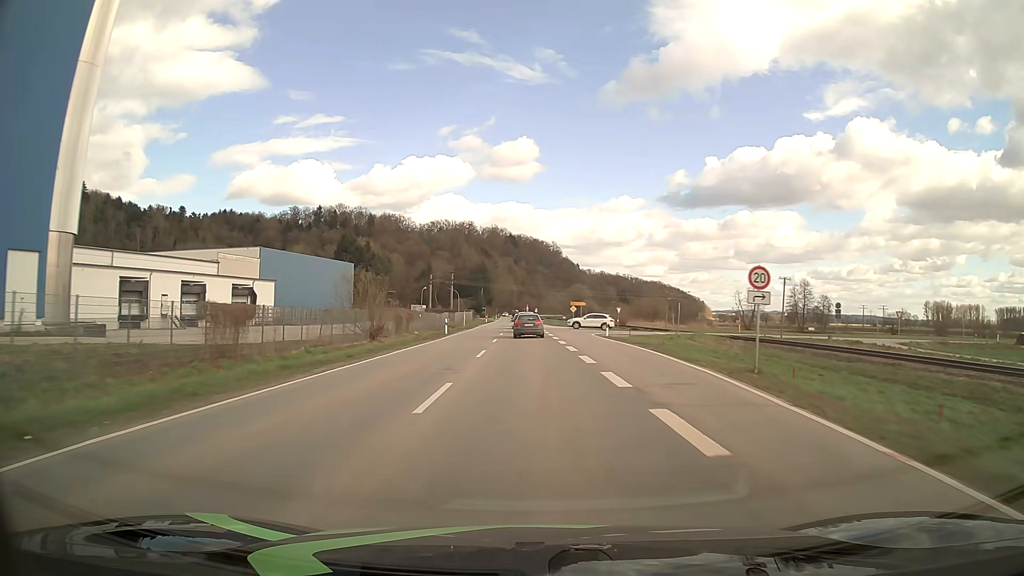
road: secondary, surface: asphalt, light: Day
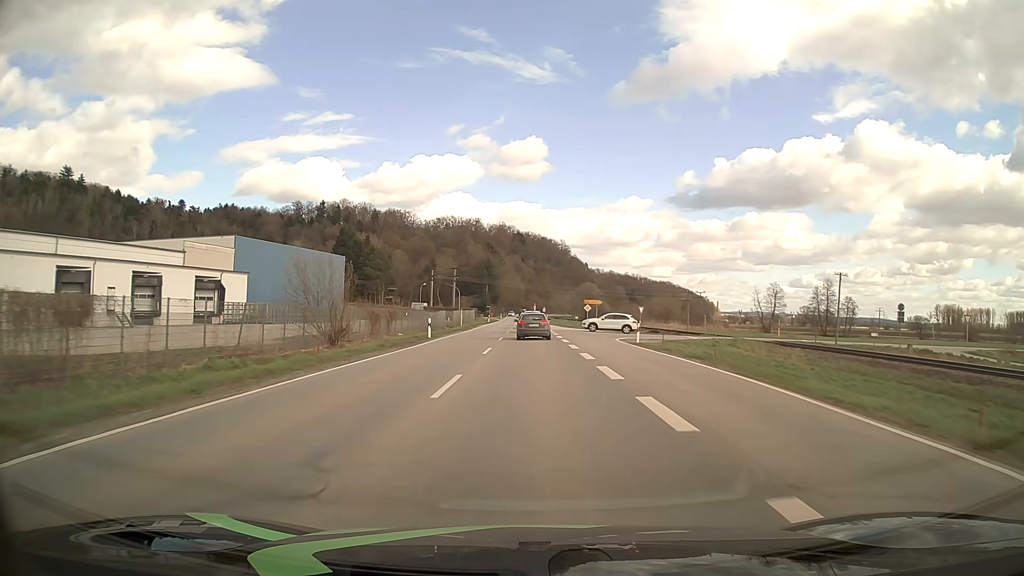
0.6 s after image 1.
(-0.1, +10.7) m; -1°
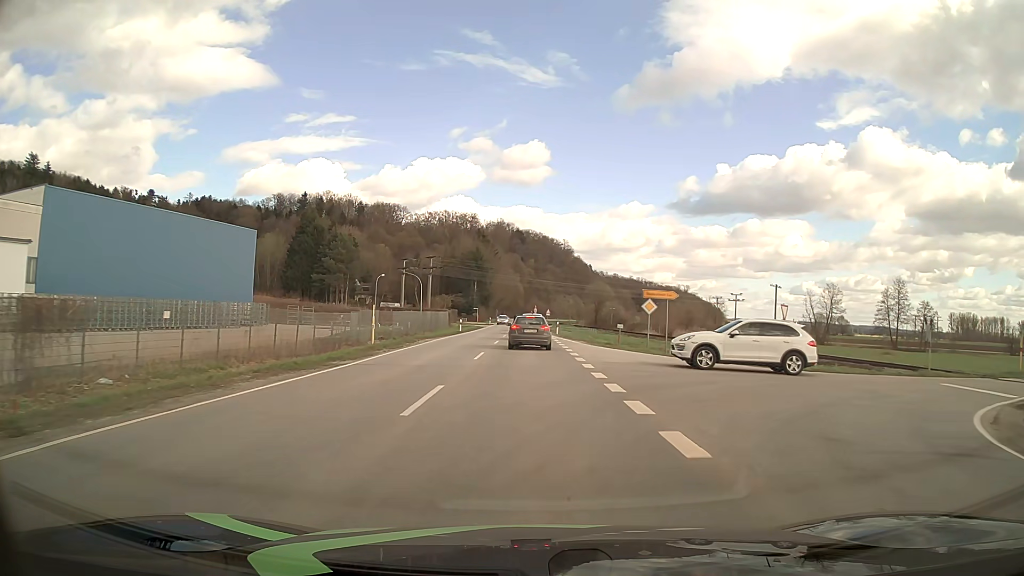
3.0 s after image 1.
(-0.2, +37.4) m; 0°
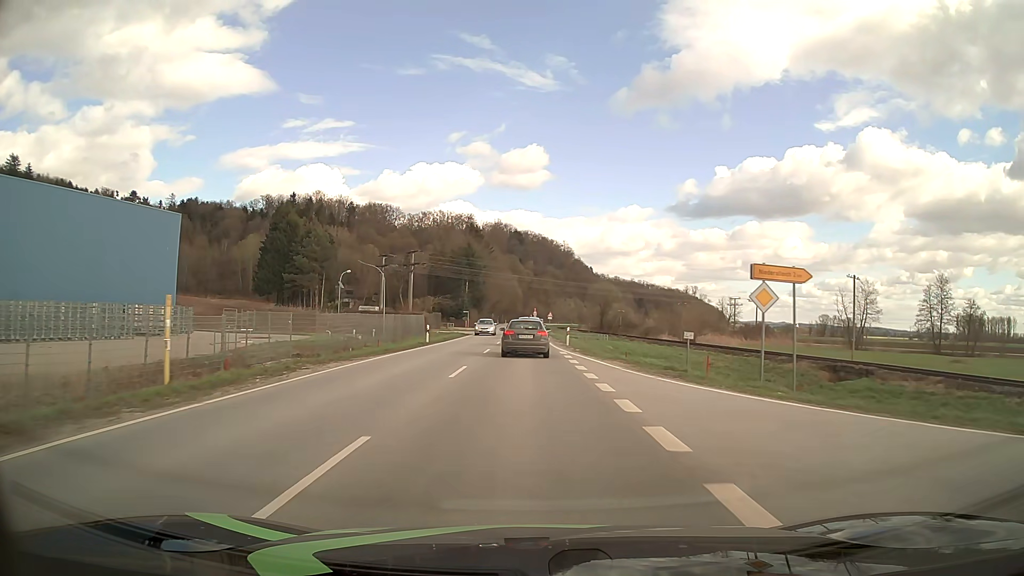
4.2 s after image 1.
(0.0, +17.6) m; 0°
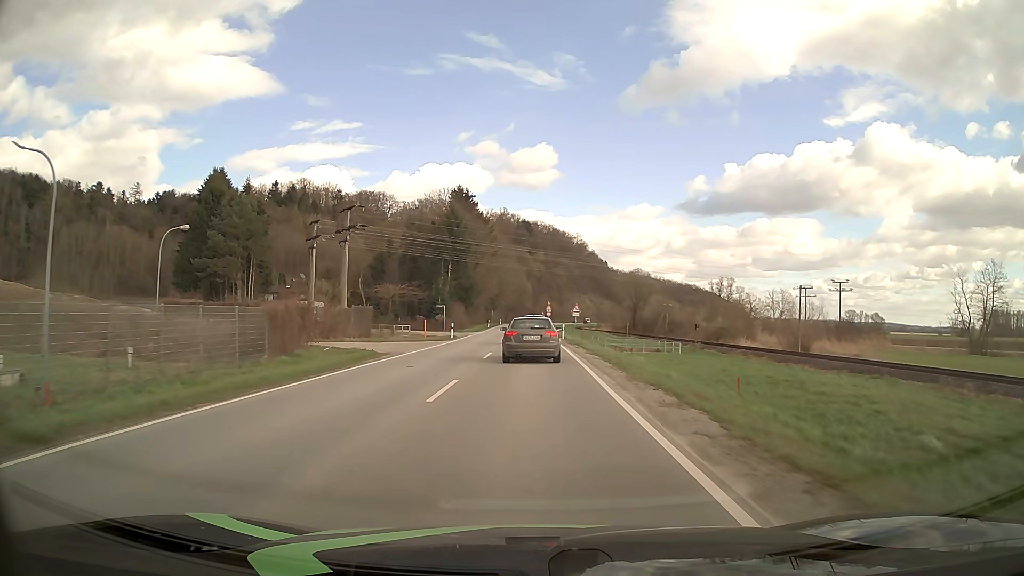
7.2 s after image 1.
(-0.4, +40.3) m; -1°
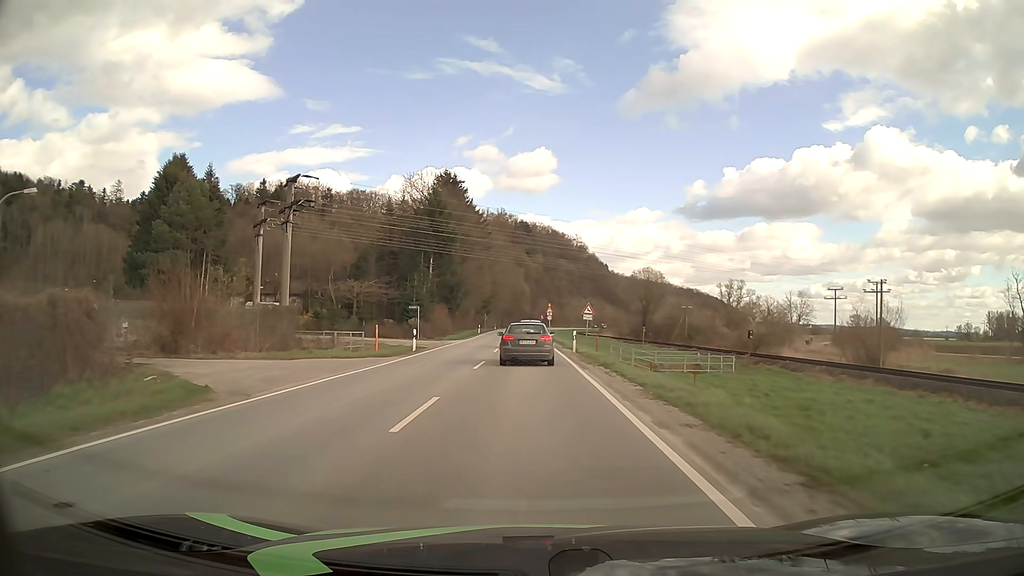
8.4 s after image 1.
(0.0, +14.7) m; 0°
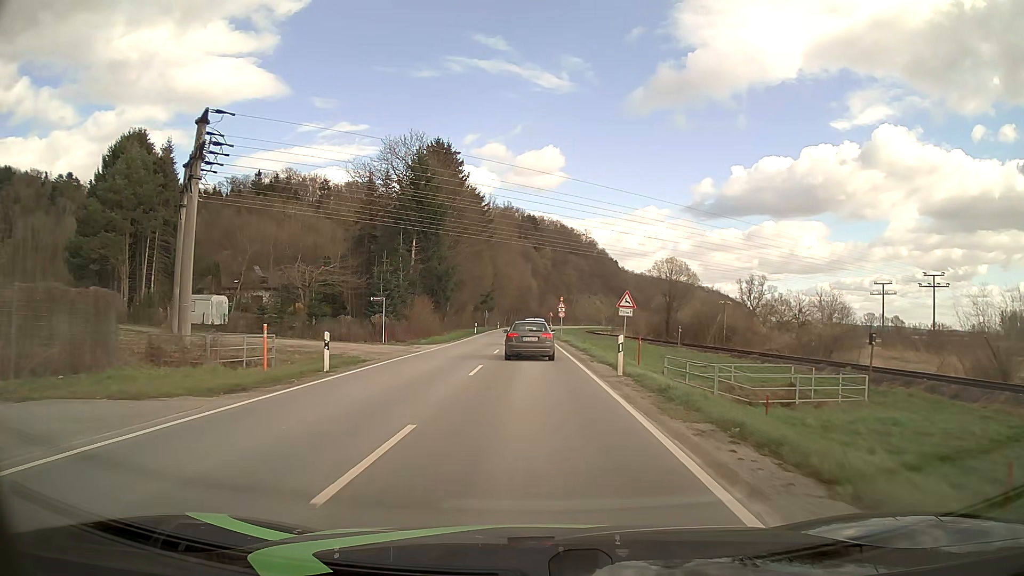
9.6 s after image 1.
(-0.1, +15.5) m; 0°
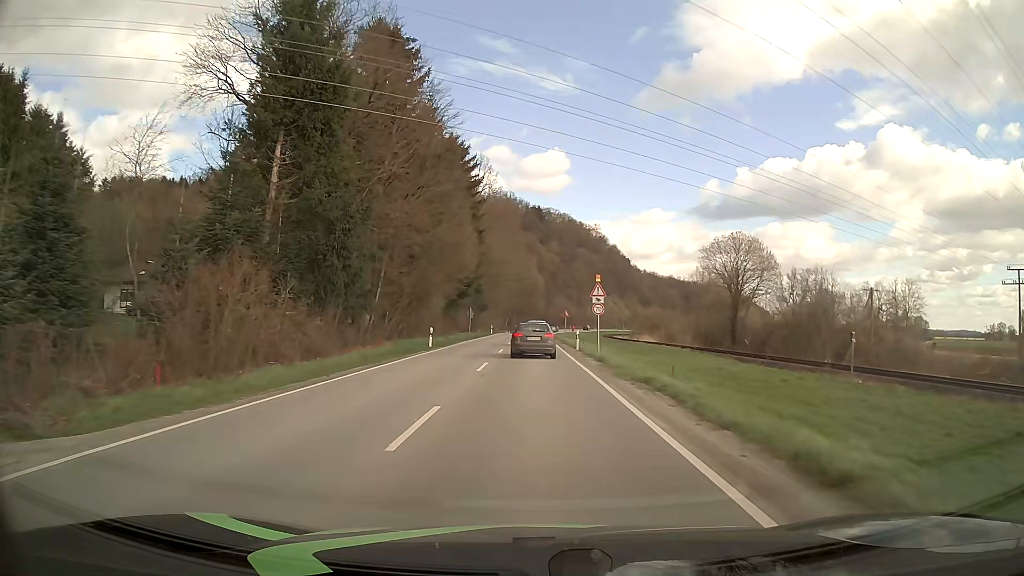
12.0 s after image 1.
(-0.3, +34.1) m; -1°
(0, +10) (0, +20) (0, +30) (0, +40) (0, +50) (0, +60) (0, +70) (0, +80) (0, +90) (0, +100) m
